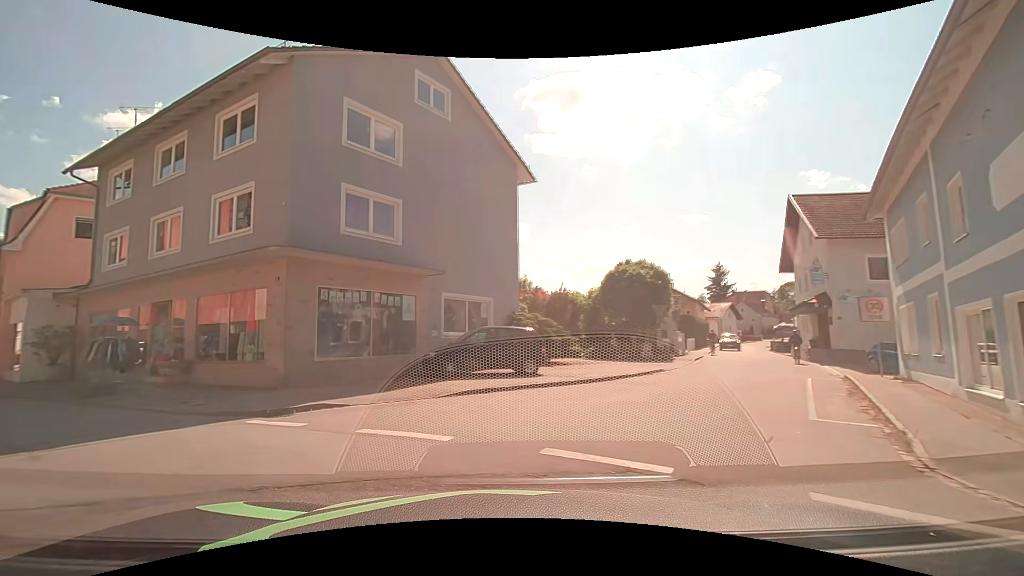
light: Day
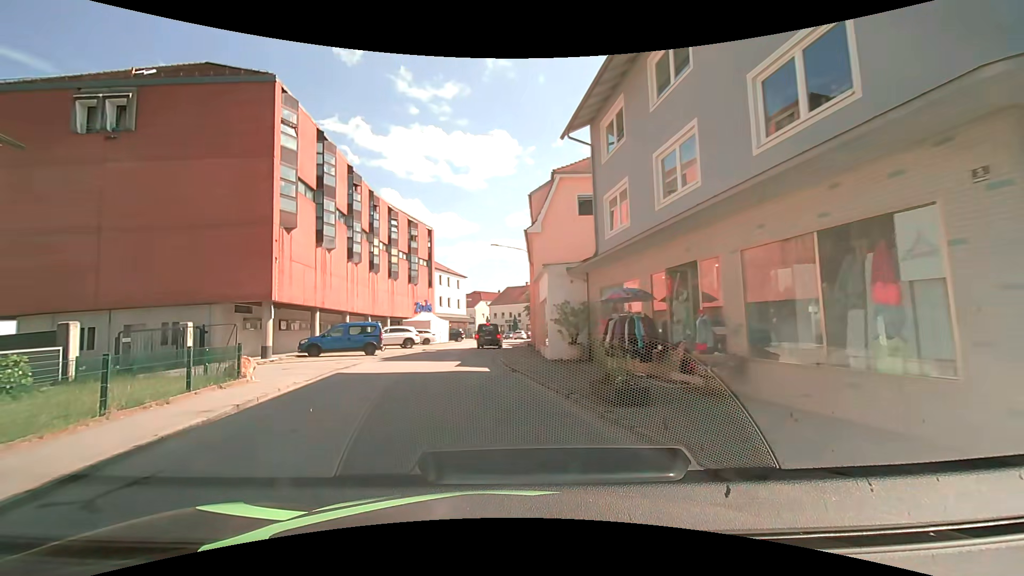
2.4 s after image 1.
(-4.6, +7.6) m; -54°
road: tertiary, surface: asphalt
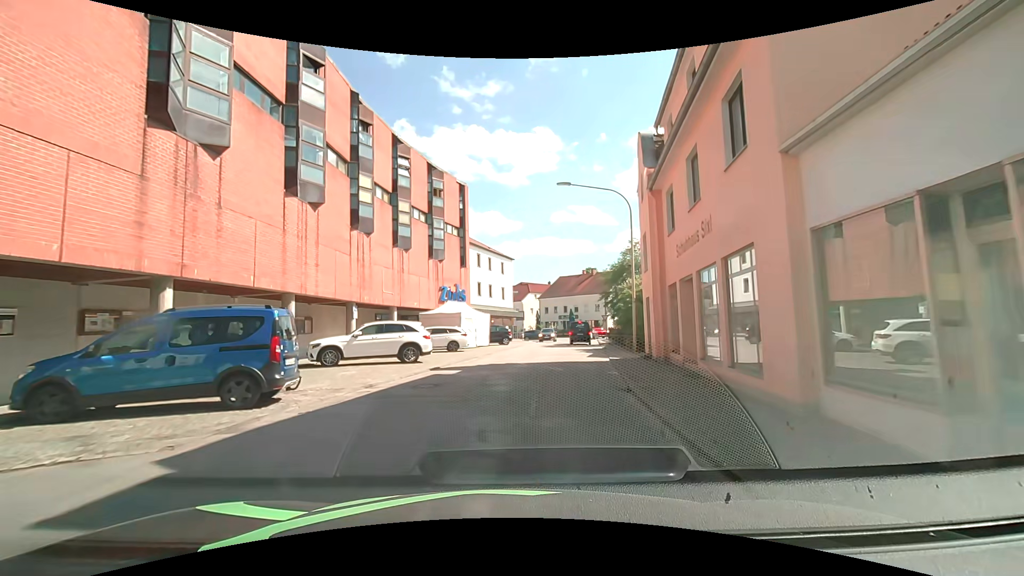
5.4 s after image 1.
(-1.4, +19.0) m; -5°
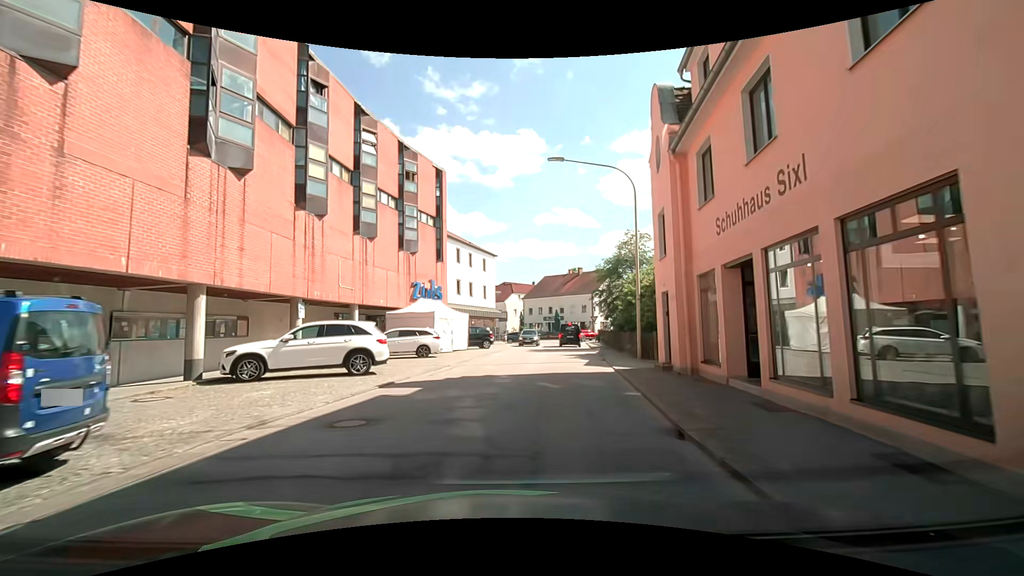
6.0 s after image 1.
(+0.1, +4.3) m; +2°
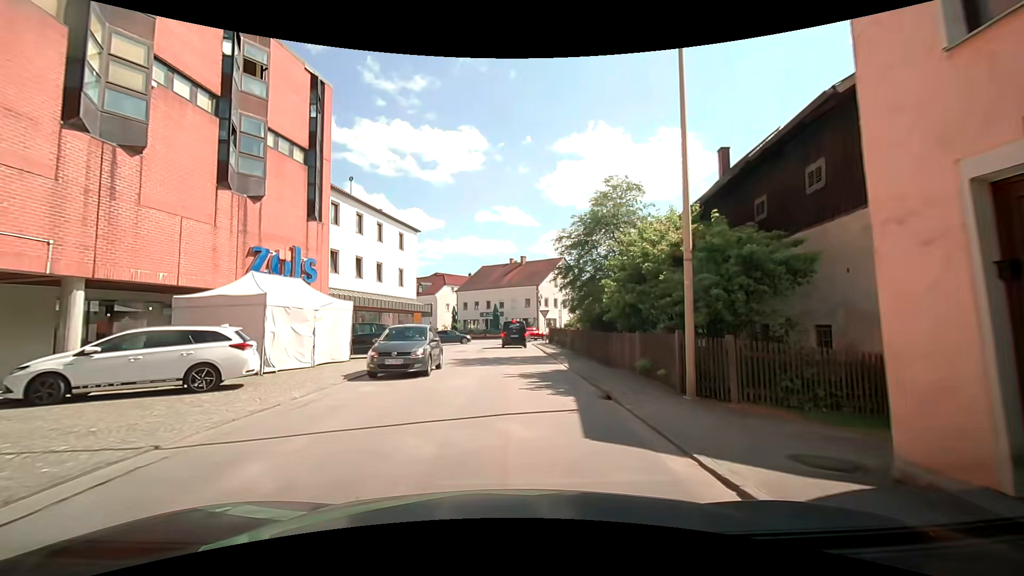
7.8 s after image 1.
(+1.0, +12.7) m; +7°
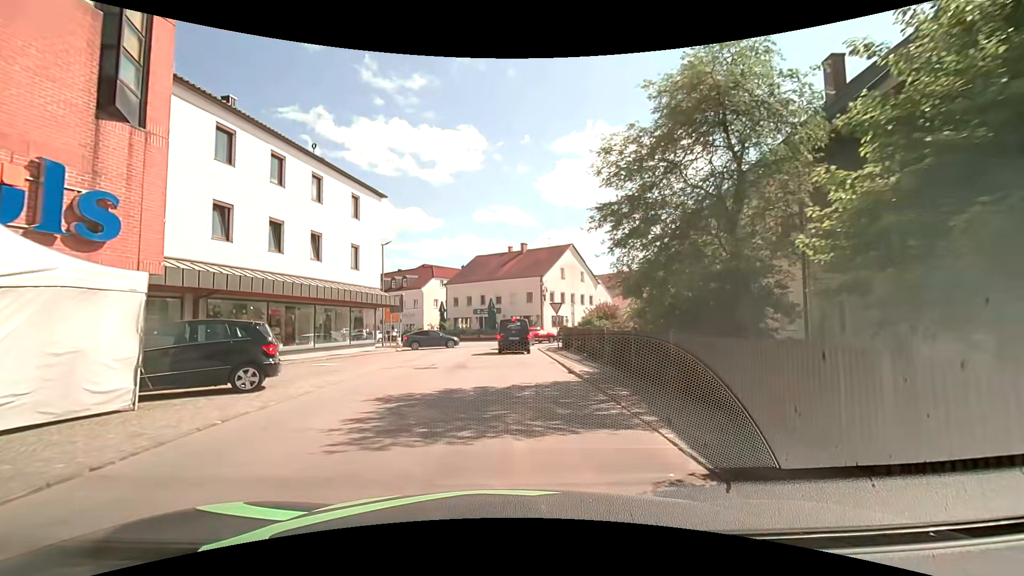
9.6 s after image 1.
(+0.1, +11.5) m; +1°
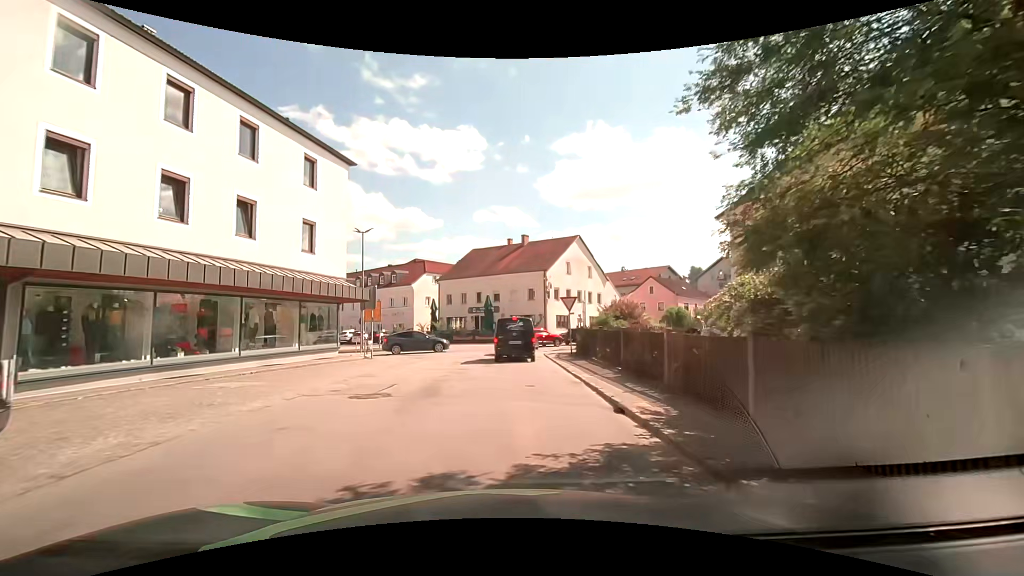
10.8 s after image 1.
(-0.1, +6.5) m; -1°
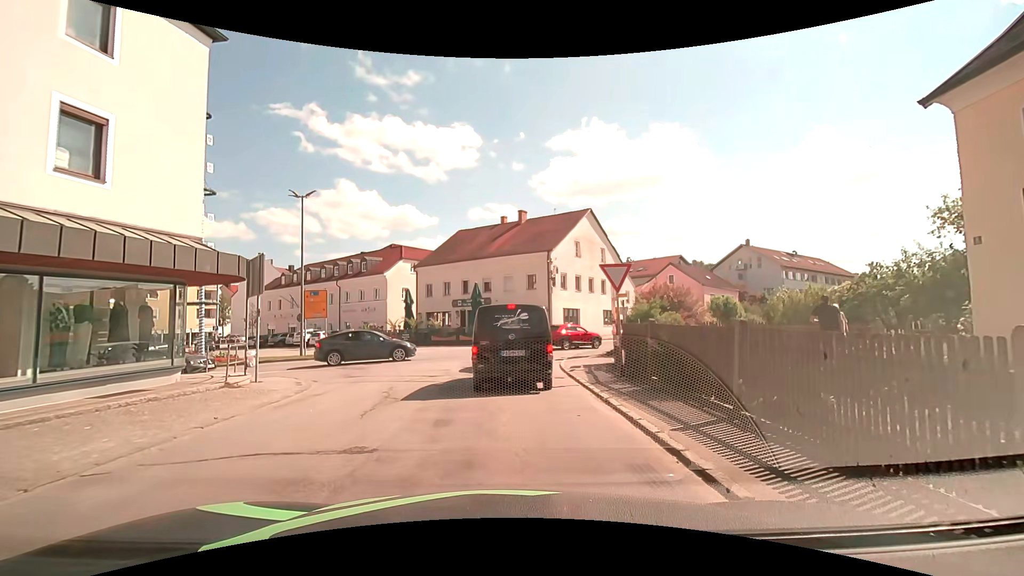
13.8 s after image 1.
(+0.2, +11.1) m; 0°
